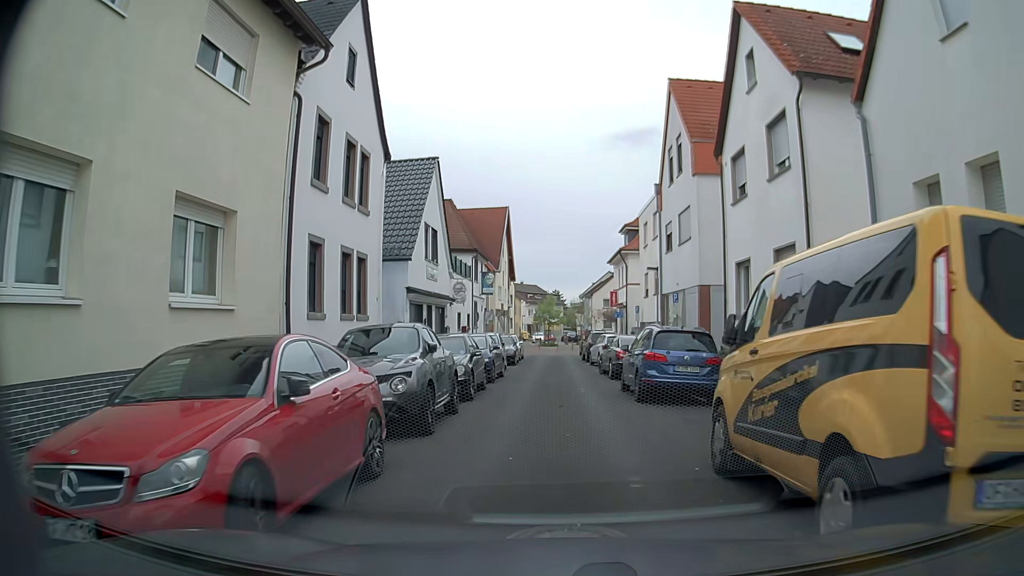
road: residential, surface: asphalt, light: Day
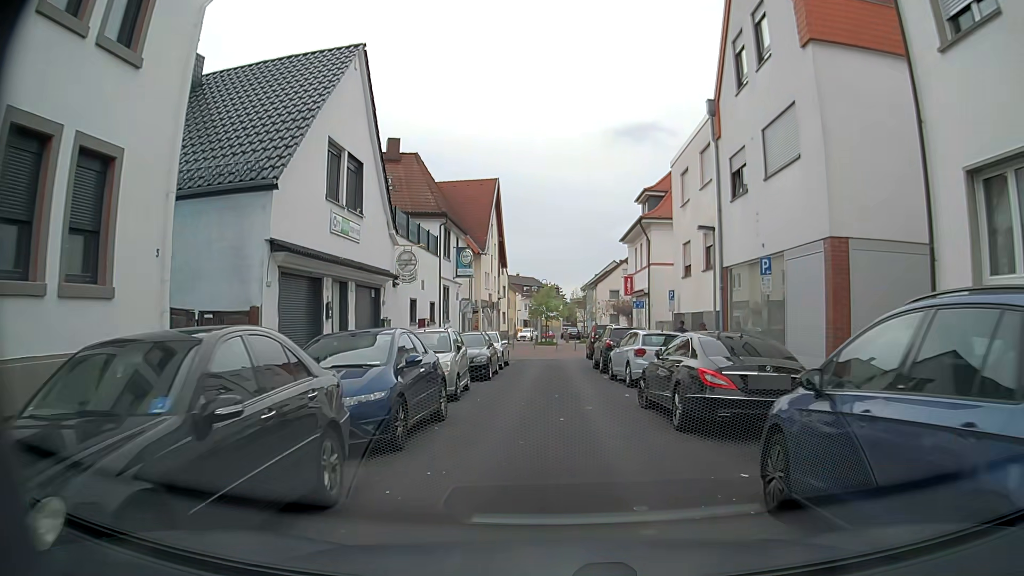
(-0.1, +11.7) m; 0°
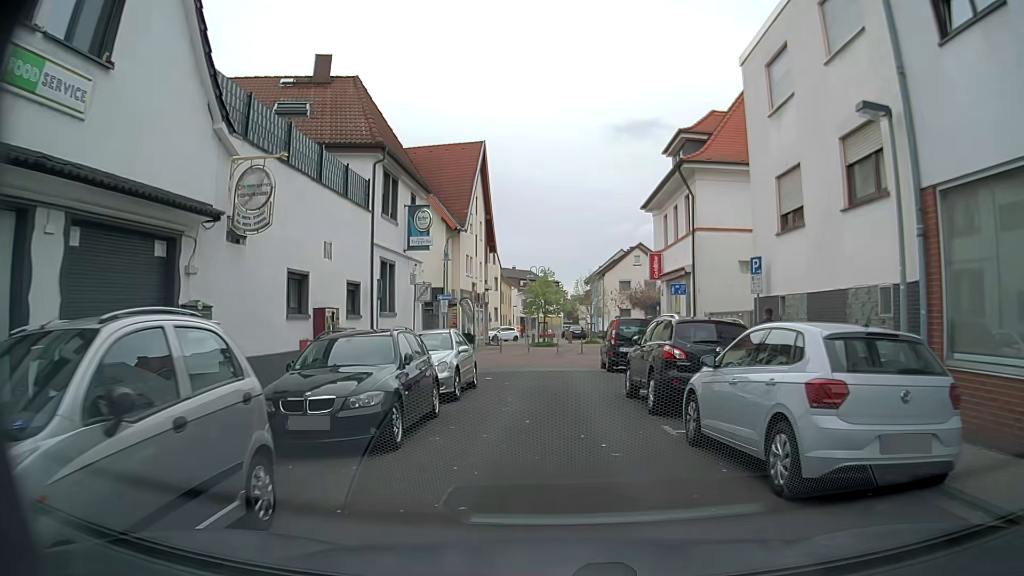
(0.0, +11.5) m; -1°
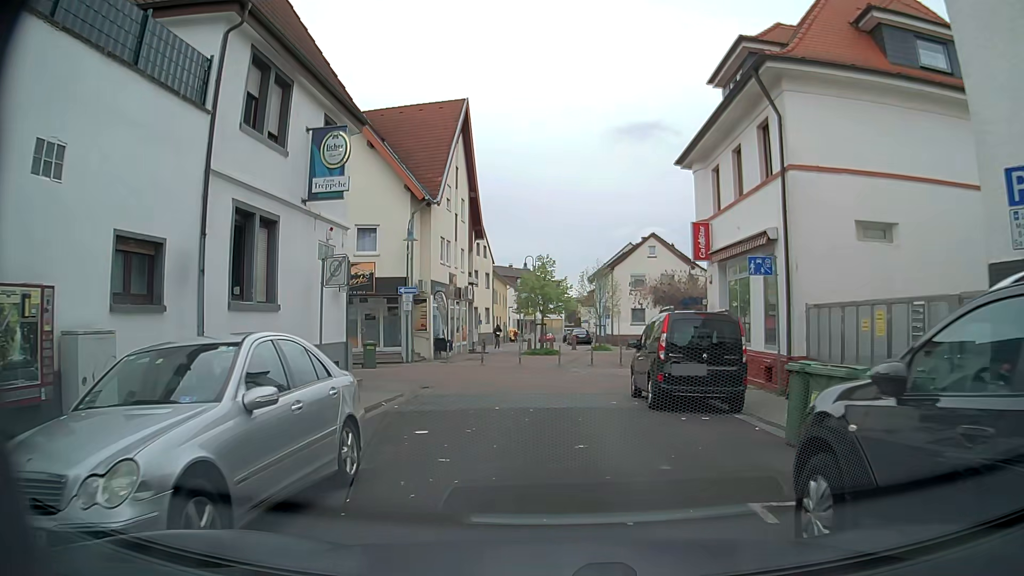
(+0.2, +9.7) m; +1°
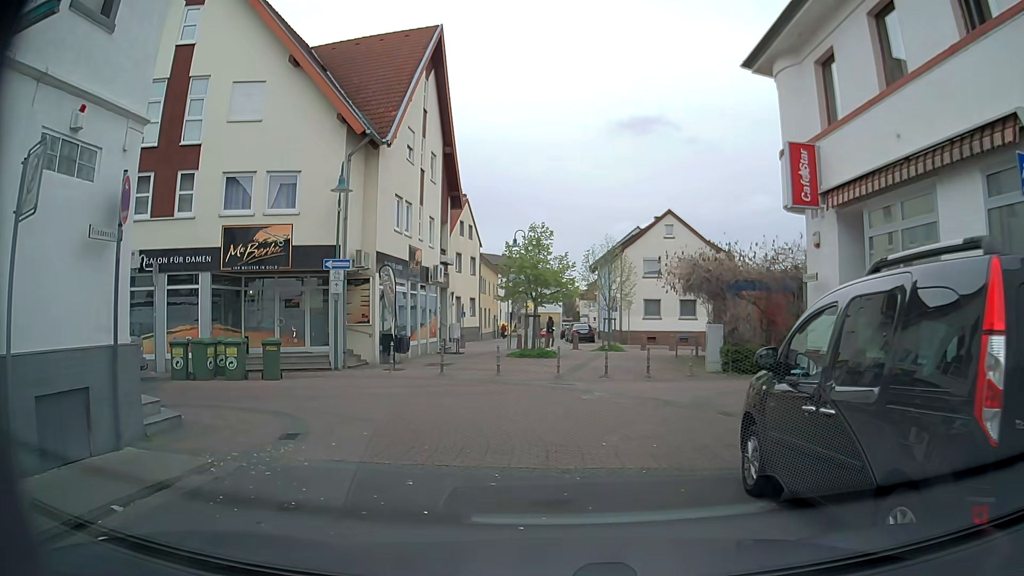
(0.0, +9.1) m; -2°
